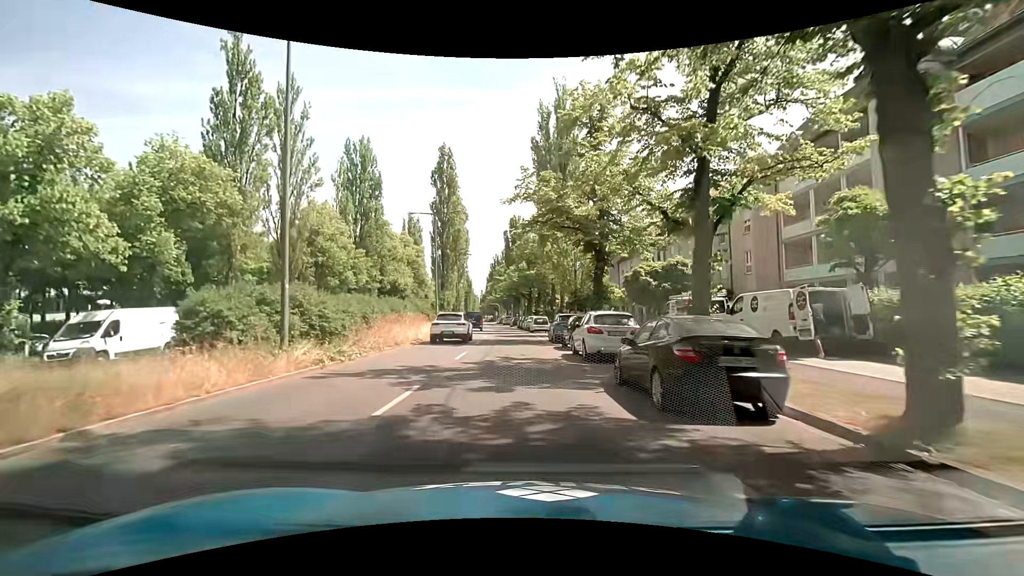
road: secondary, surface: asphalt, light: Day
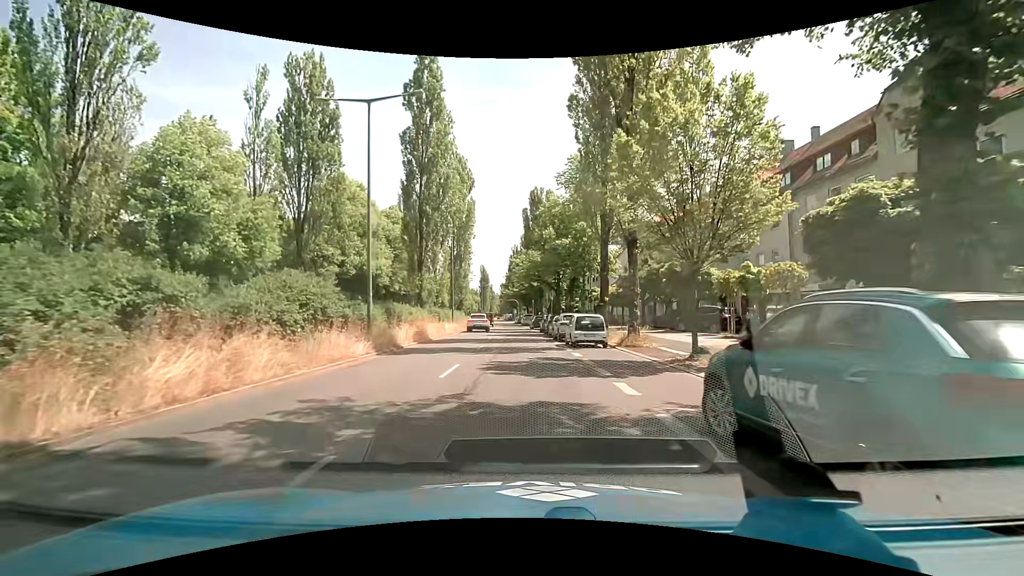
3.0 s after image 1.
(-0.2, +22.8) m; -1°
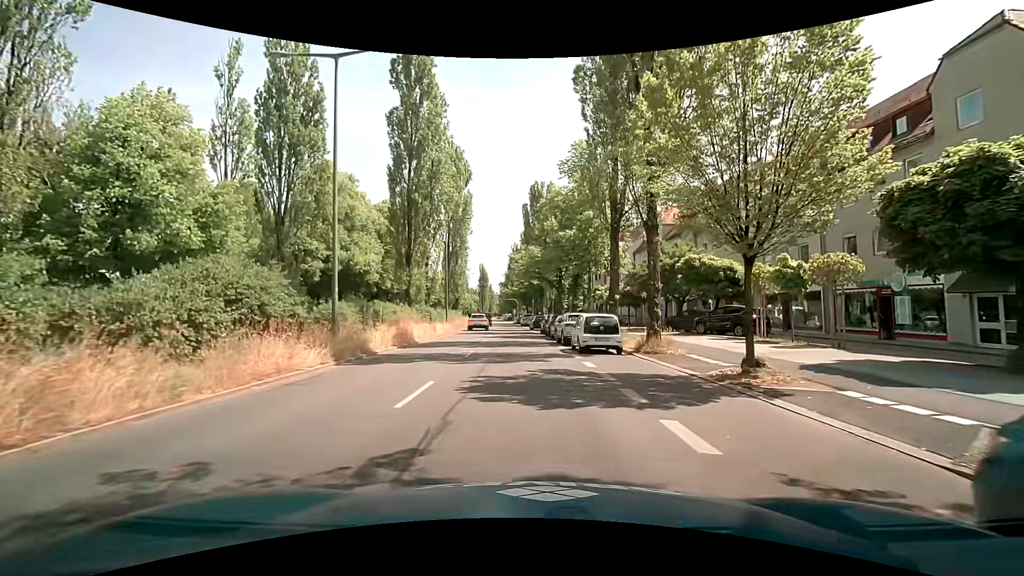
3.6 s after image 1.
(-0.1, +3.5) m; -1°
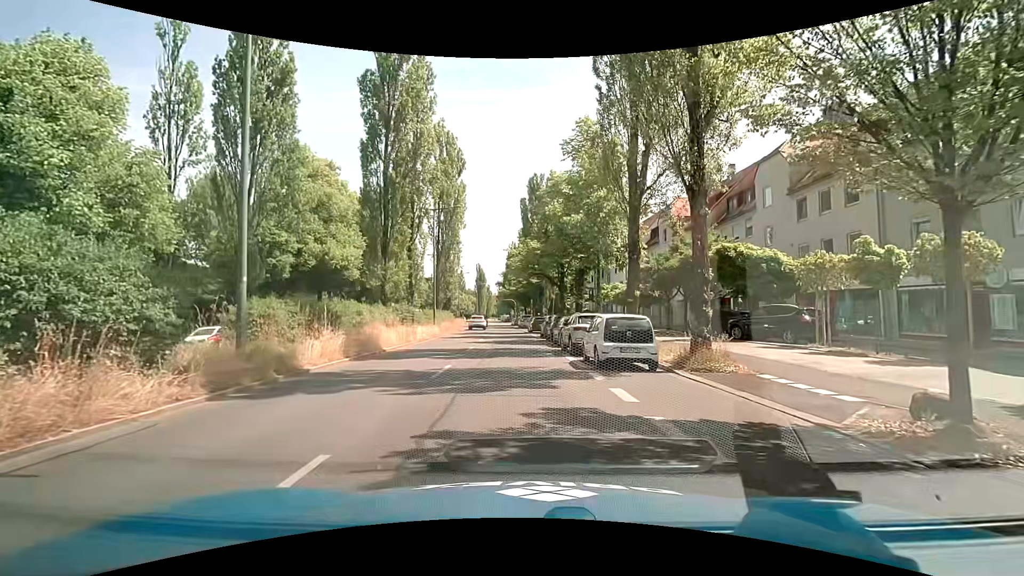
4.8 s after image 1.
(0.0, +5.1) m; -1°
